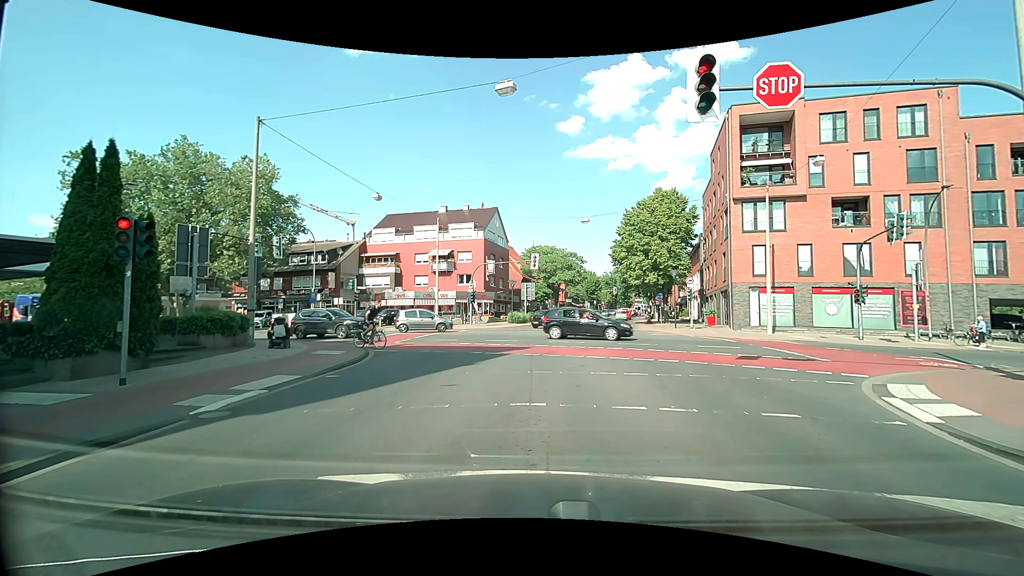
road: tertiary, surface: asphalt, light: Day
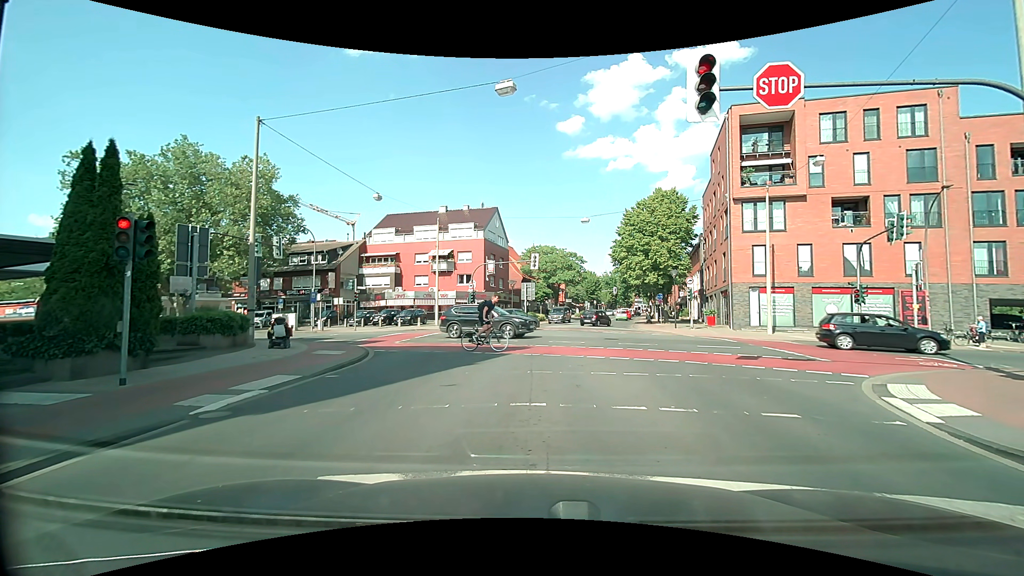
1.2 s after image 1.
(0.0, 0.0) m; 0°
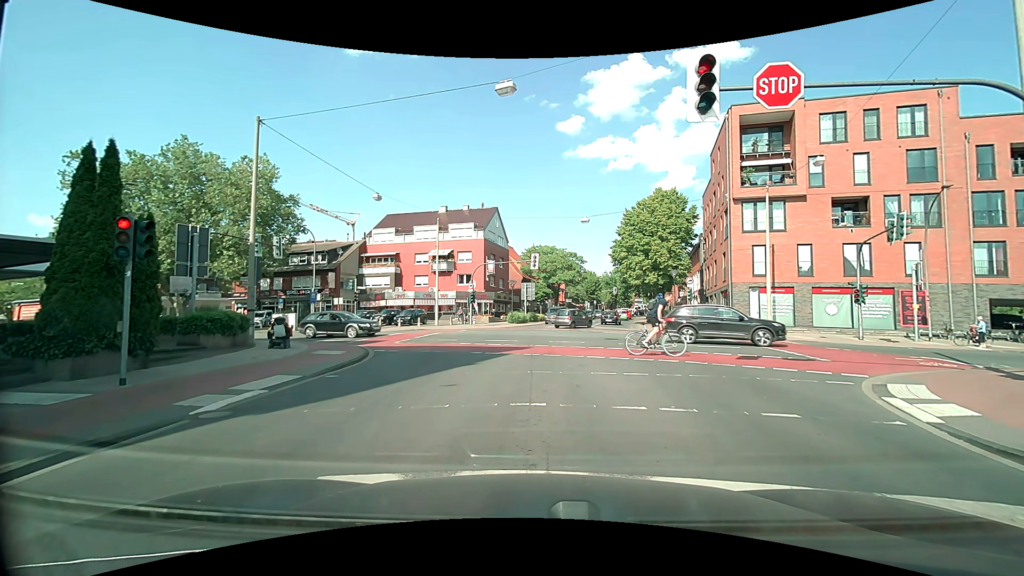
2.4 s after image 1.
(0.0, 0.0) m; 0°
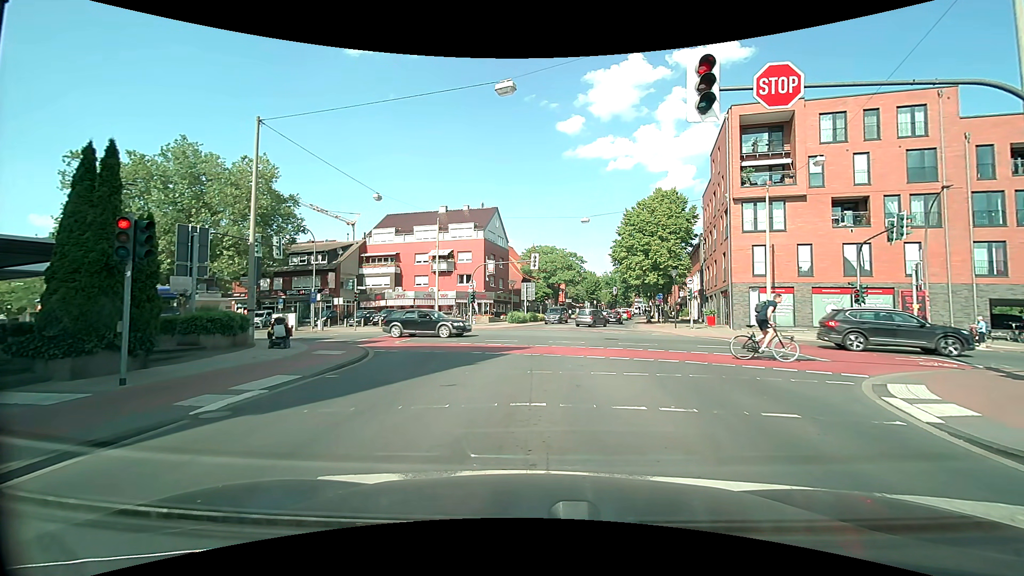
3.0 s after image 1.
(0.0, 0.0) m; 0°
